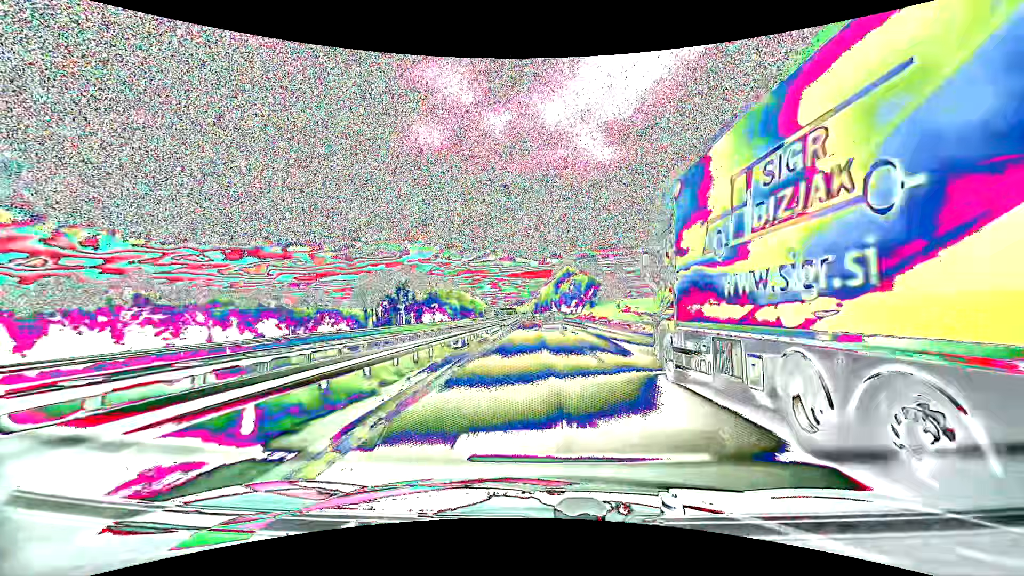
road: motorway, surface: asphalt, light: Day
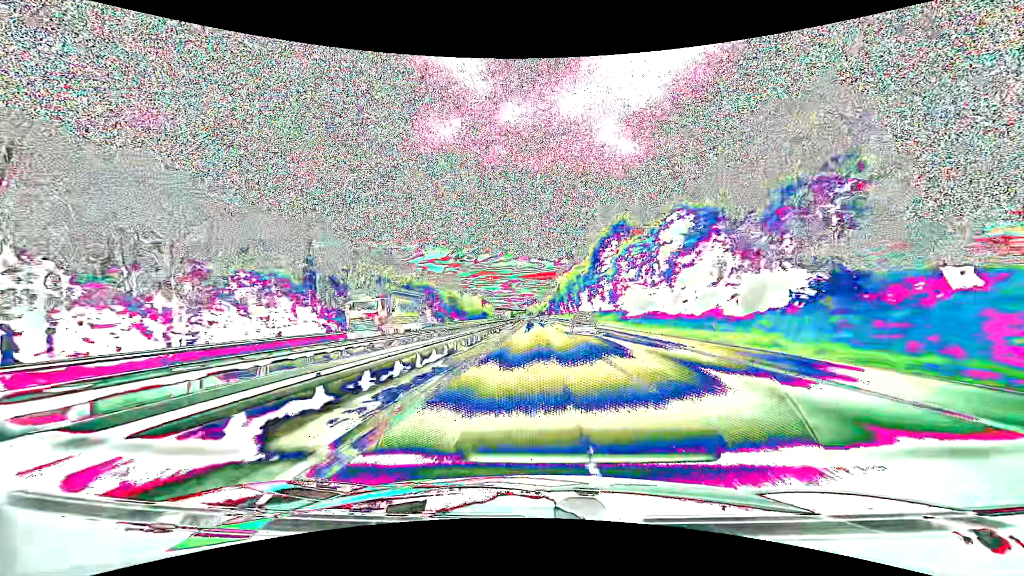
(-1.7, +111.0) m; -1°
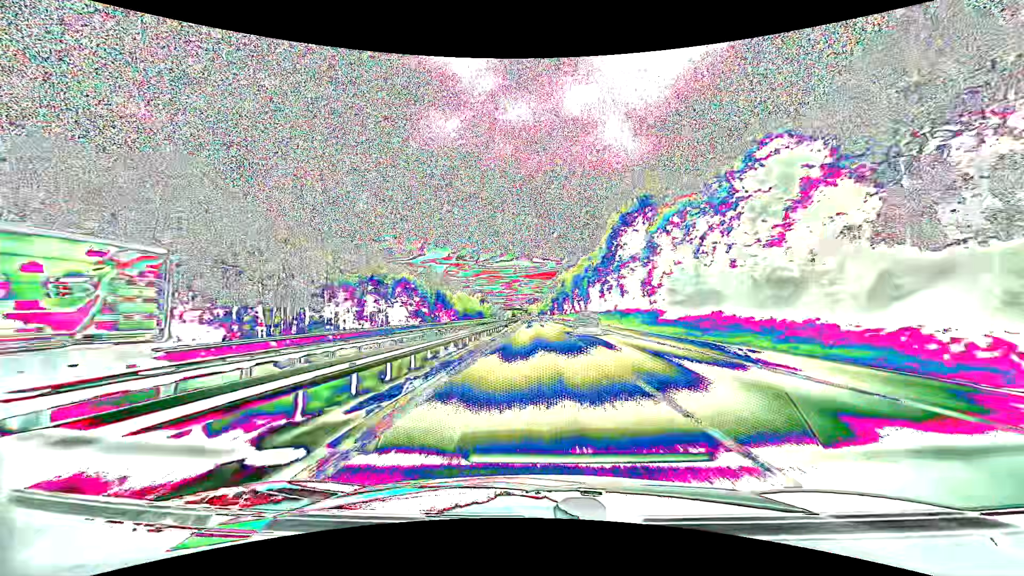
(-0.1, +22.7) m; 0°
(0, +10) (0, +20) (0, +30) (0, +40) (0, +50) (-1, +60) (-1, +70) (-1, +80) (-1, +90) (-1, +100) m
